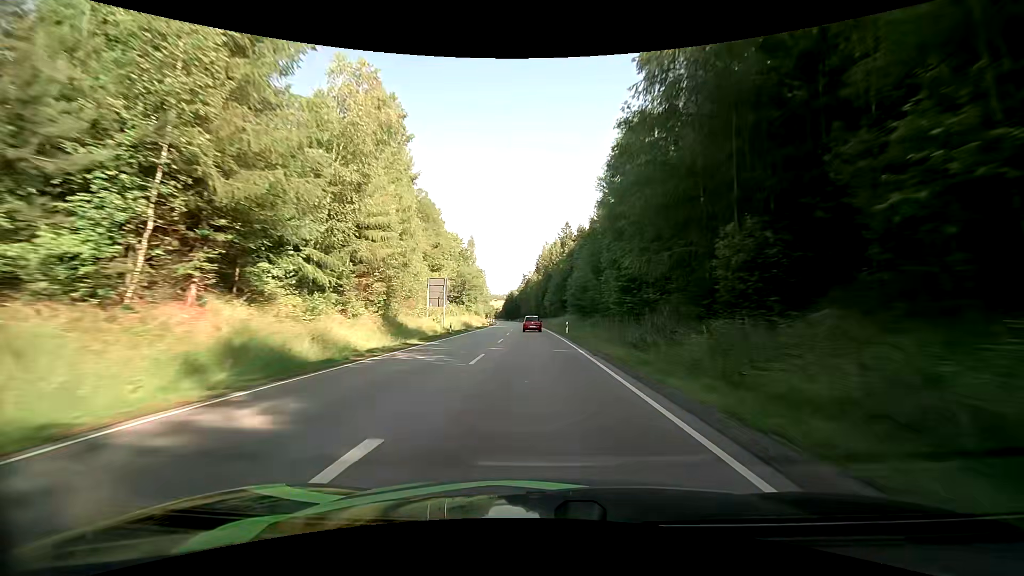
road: primary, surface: asphalt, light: Day
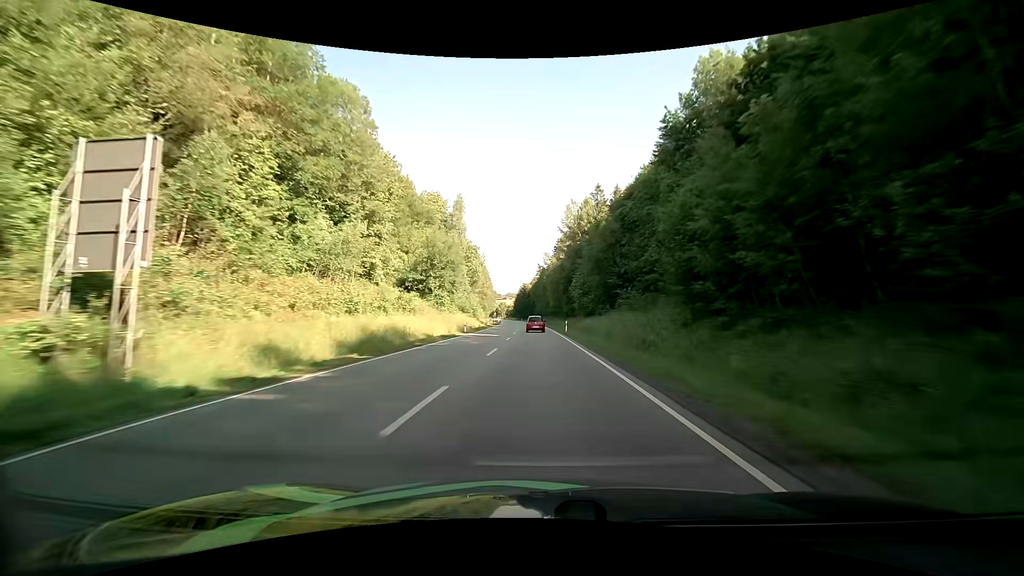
(-0.8, +44.6) m; -2°
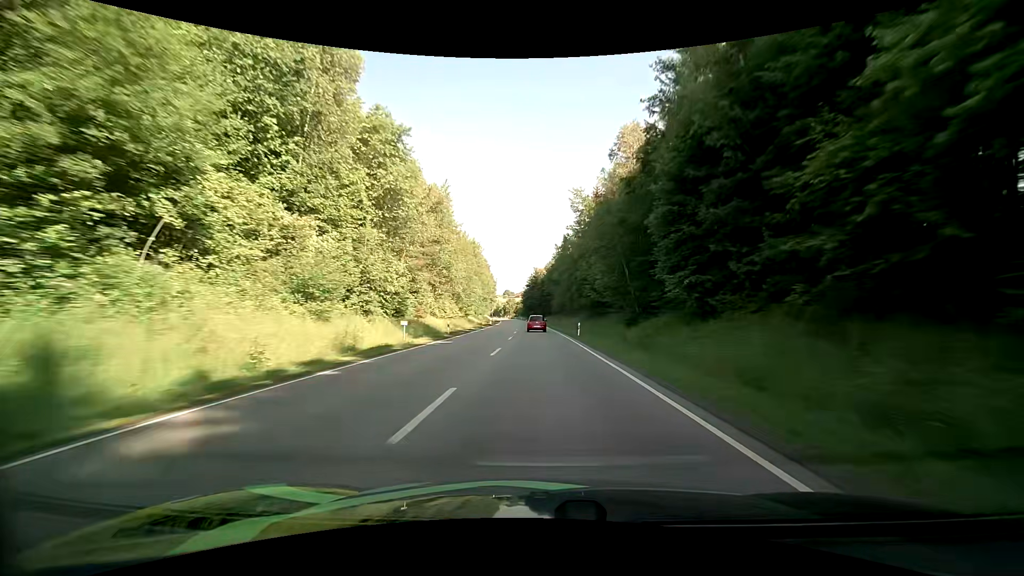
(-0.7, +59.5) m; -2°
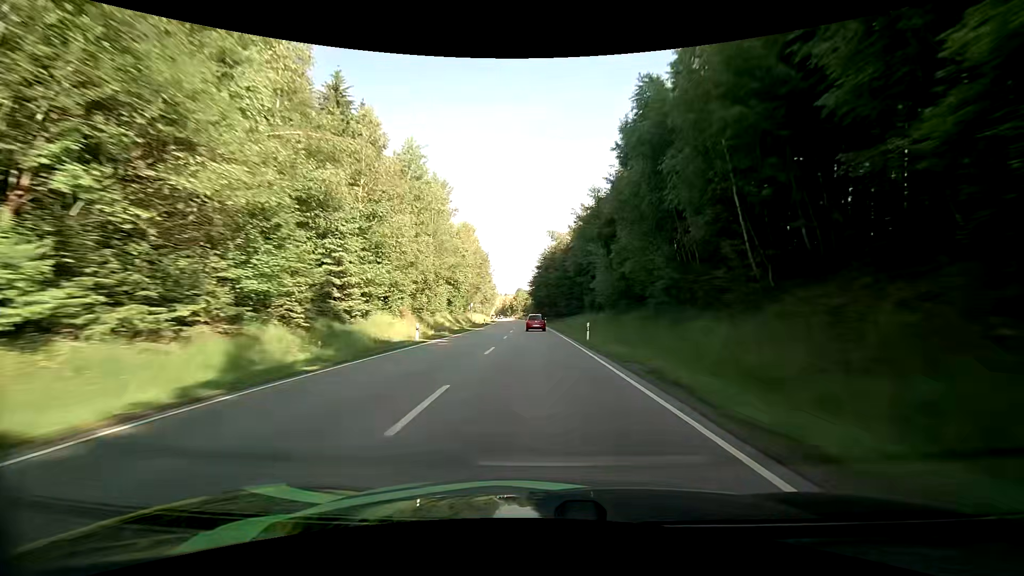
(-0.7, +58.9) m; -2°
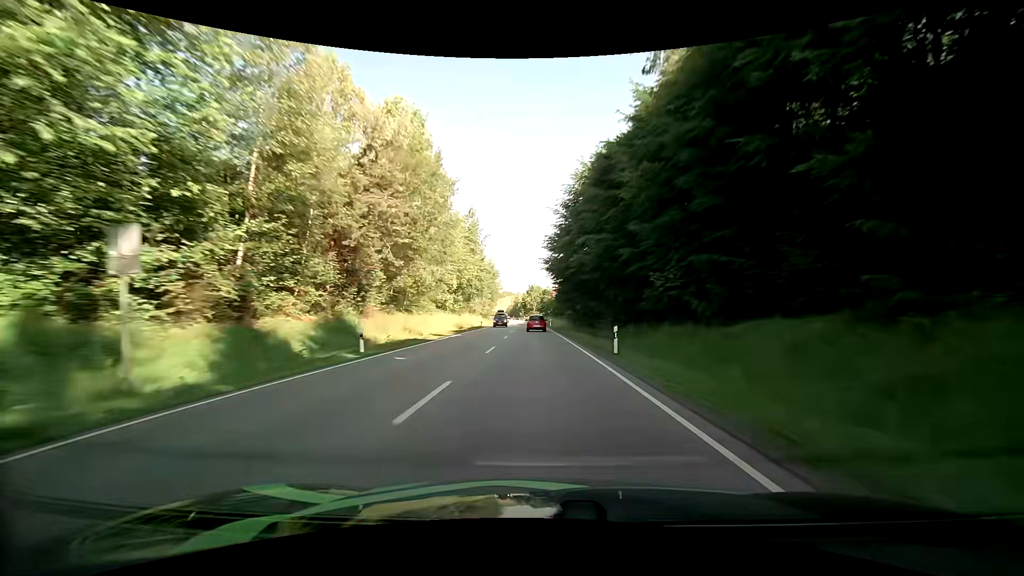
(-0.9, +58.6) m; -2°
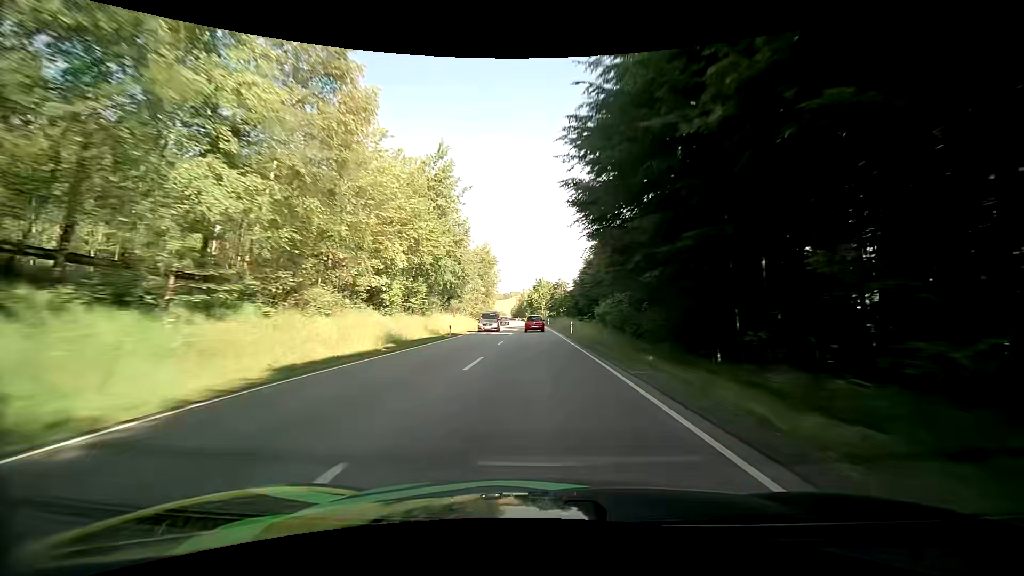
(-0.2, +29.3) m; -1°
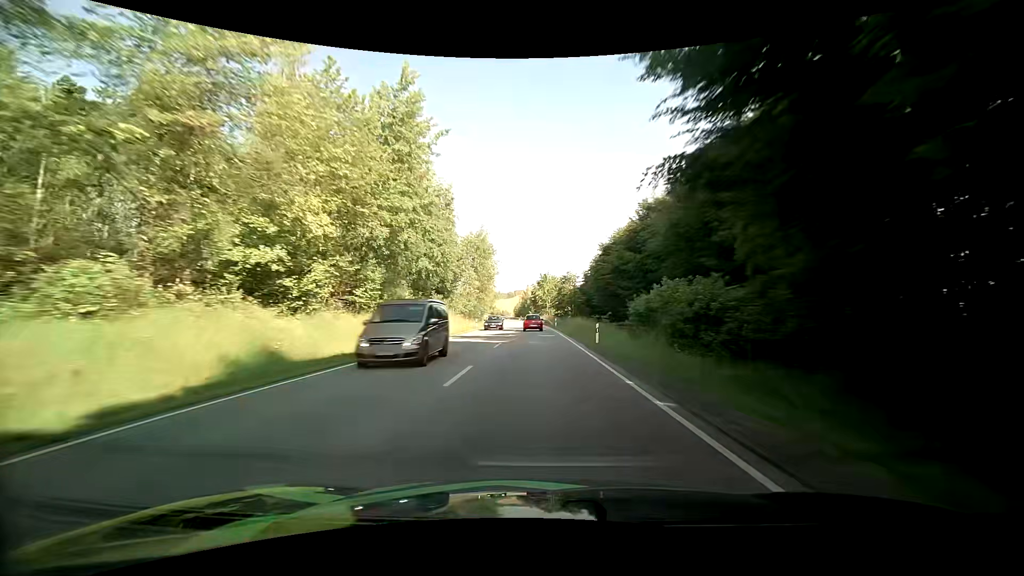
(-0.1, +14.6) m; -1°
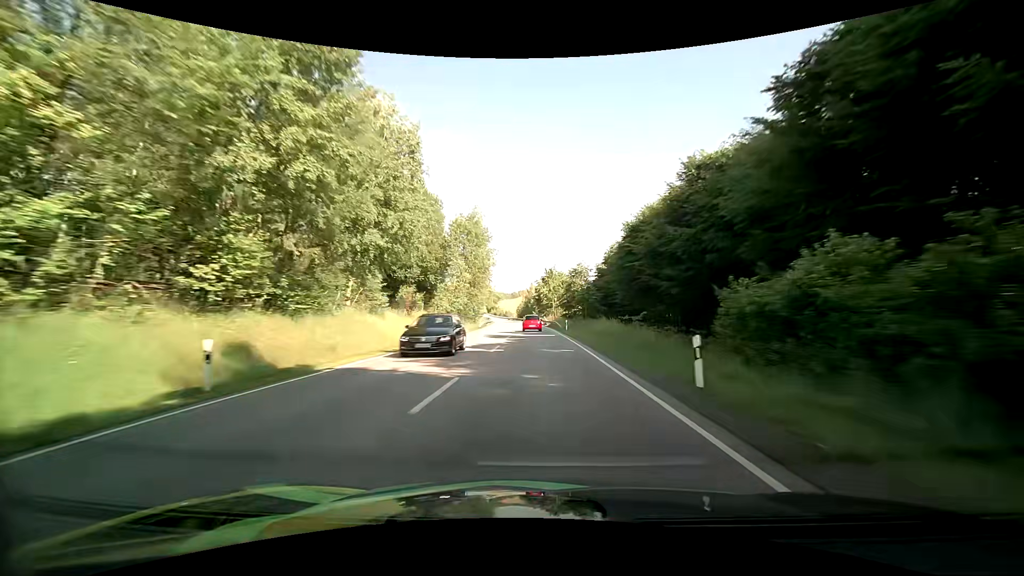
(0.0, +14.7) m; 0°
(0, +10) (0, +20) (0, +30) (-1, +40) (-1, +50) (-1, +60) (-2, +70) (-2, +80) (-3, +90) (-4, +100) m
